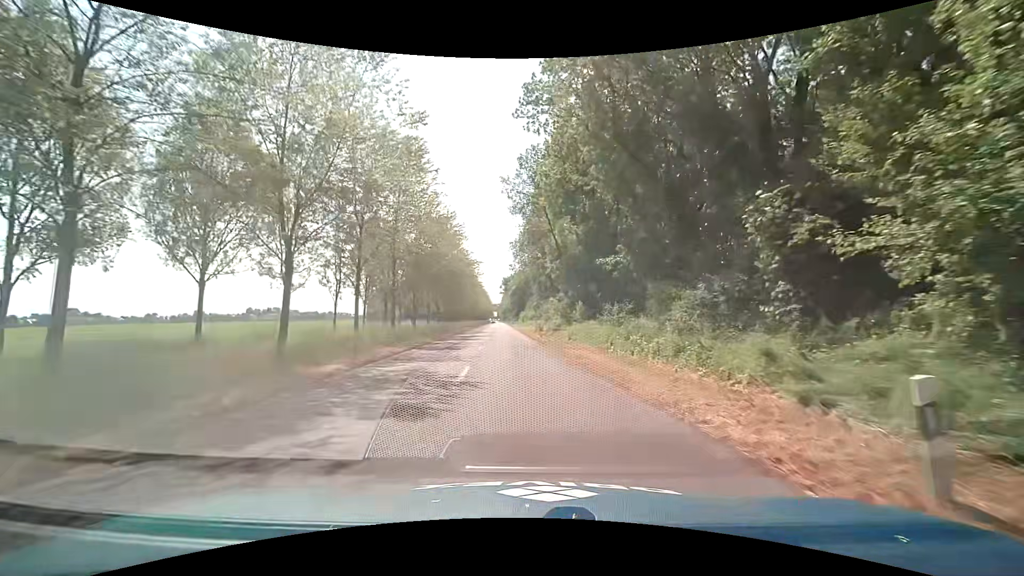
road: unclassified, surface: asphalt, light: Day
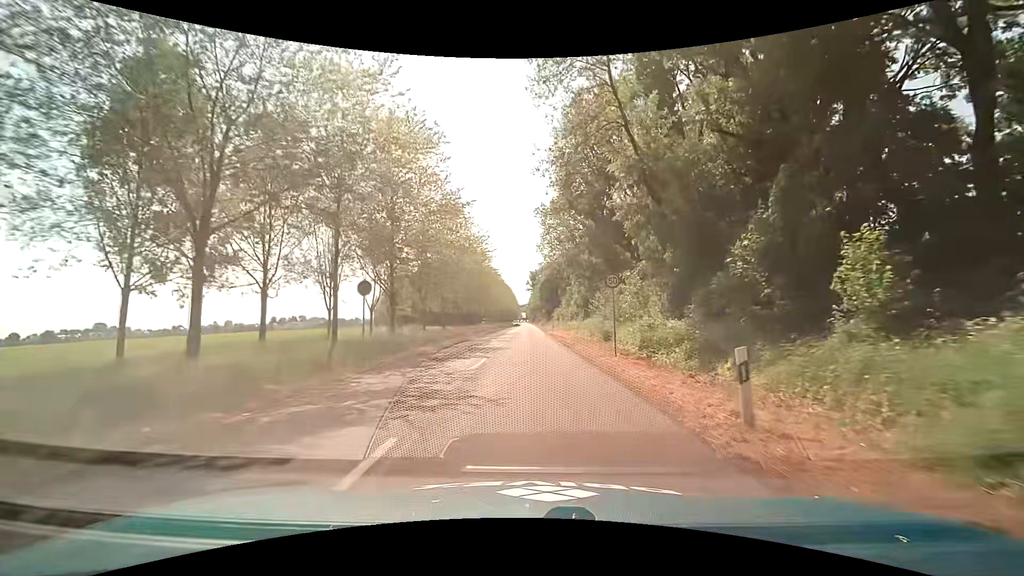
(-1.1, +33.1) m; -3°
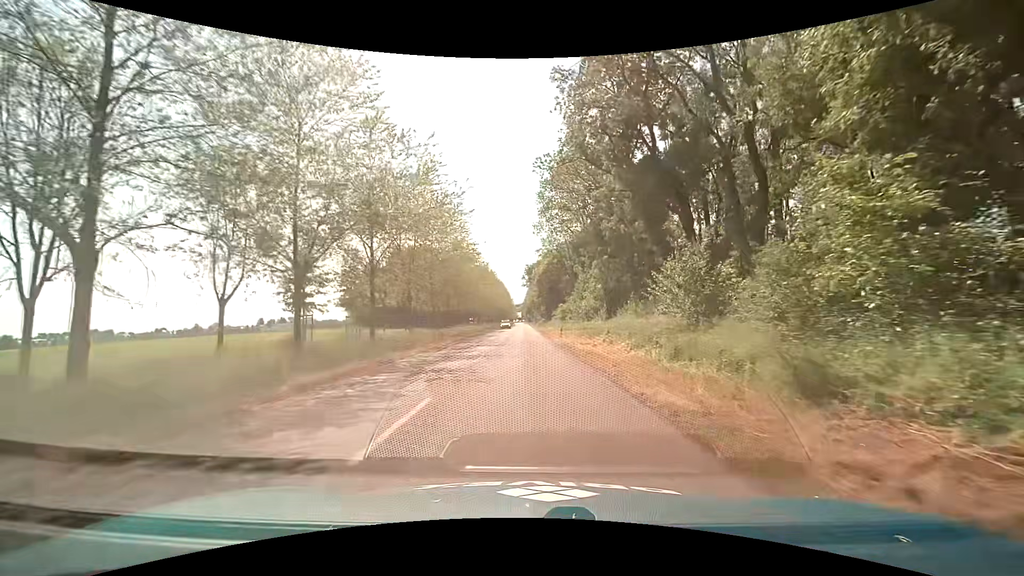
(-0.2, +21.1) m; 0°
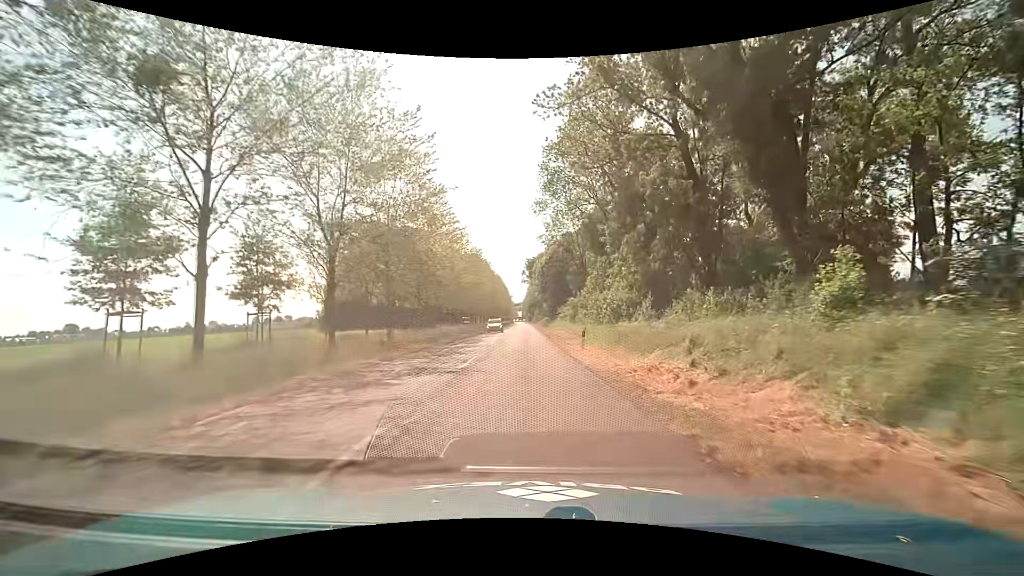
(0.0, +14.5) m; -1°
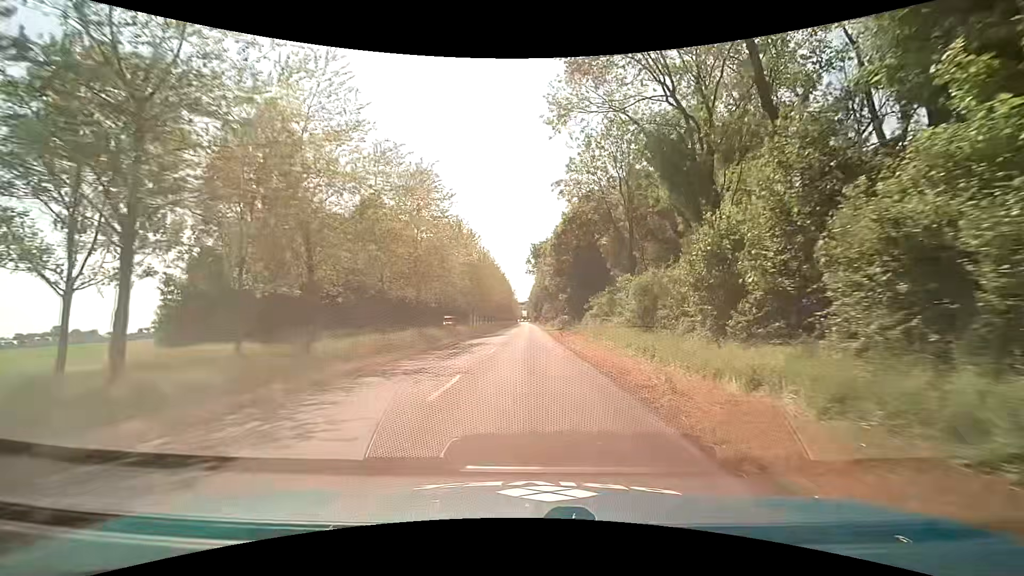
(-0.1, +30.0) m; 0°
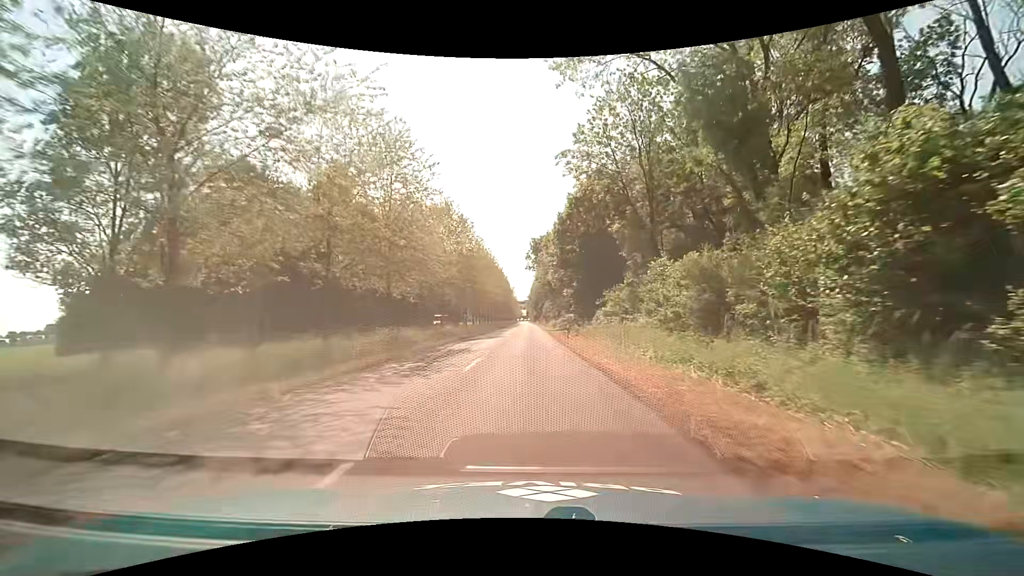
(-0.1, +7.6) m; -1°
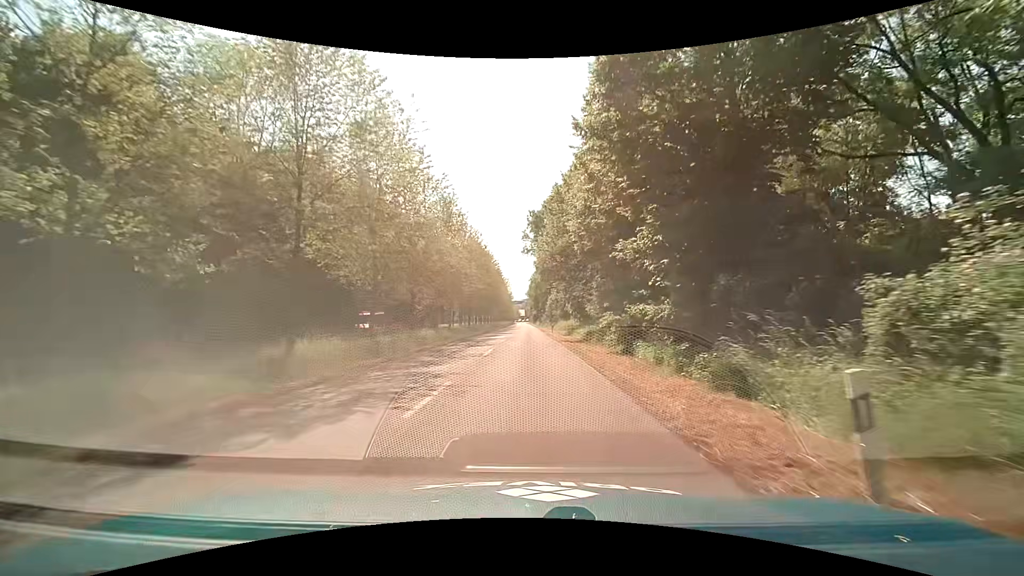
(0.0, +29.9) m; 0°
